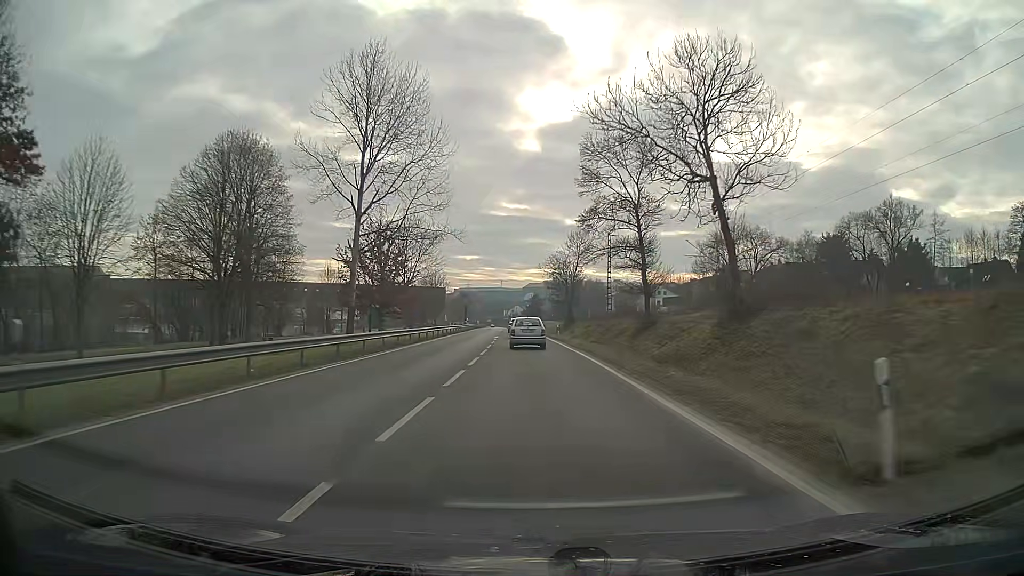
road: primary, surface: asphalt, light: Day
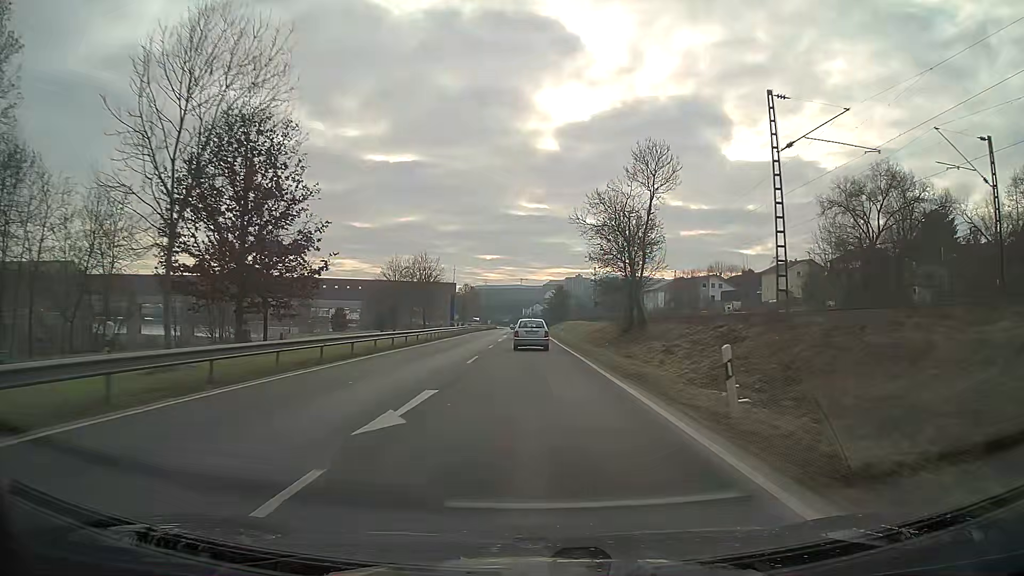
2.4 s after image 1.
(-0.7, +41.7) m; -2°
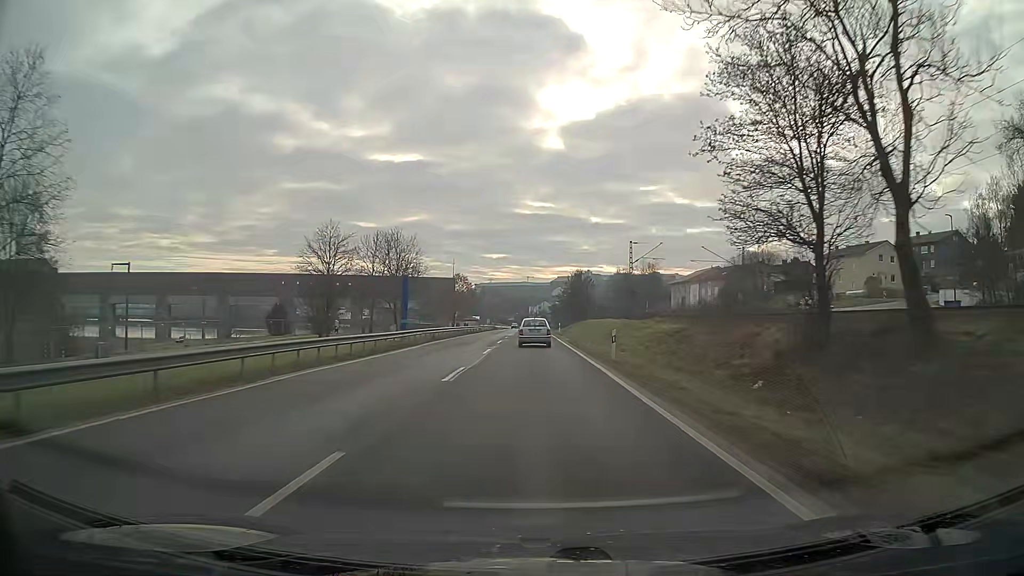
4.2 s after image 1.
(-0.2, +30.7) m; 0°
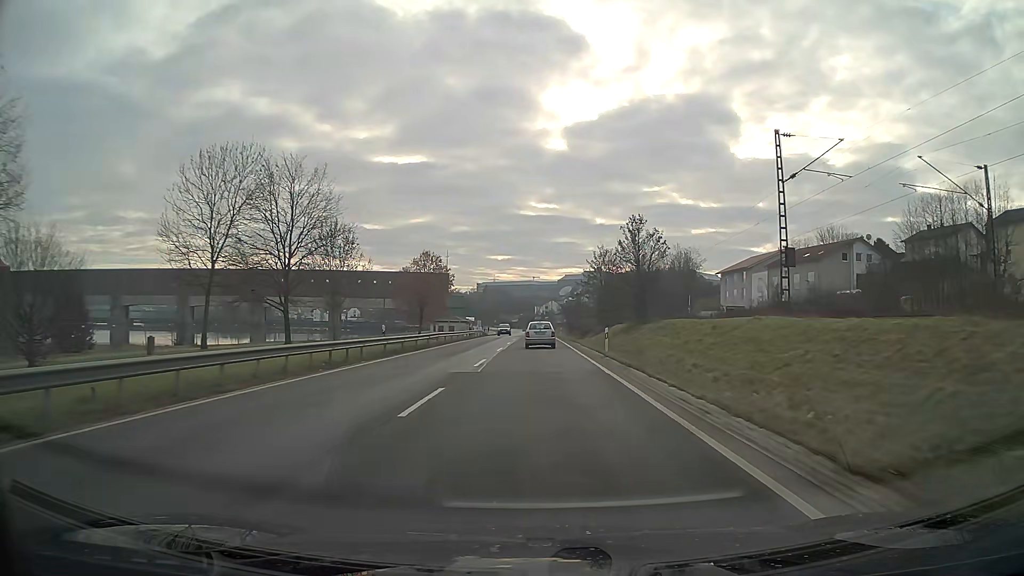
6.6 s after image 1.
(-0.1, +41.8) m; 0°
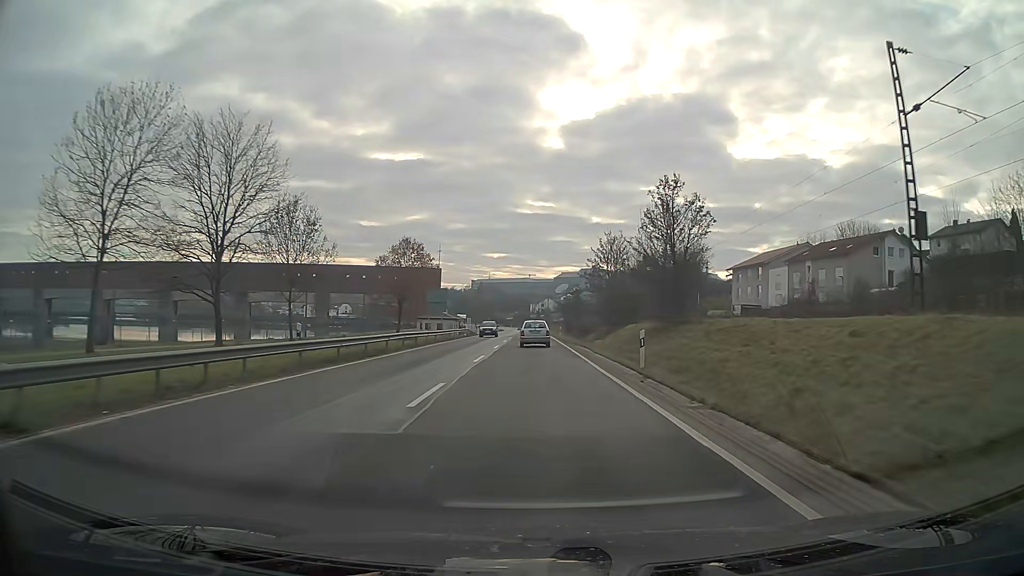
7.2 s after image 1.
(0.0, +10.7) m; 0°
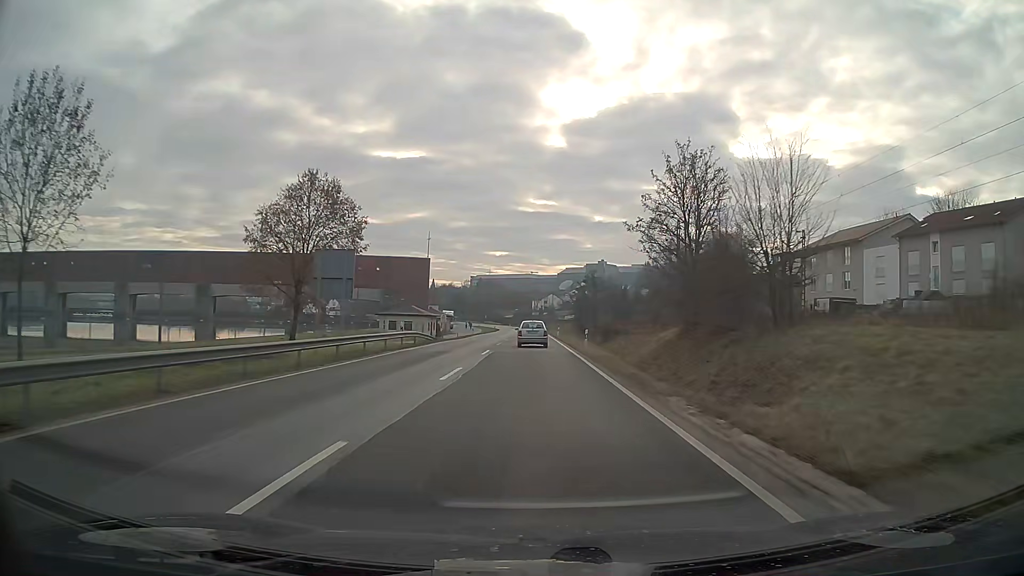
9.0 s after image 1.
(0.0, +32.0) m; 0°
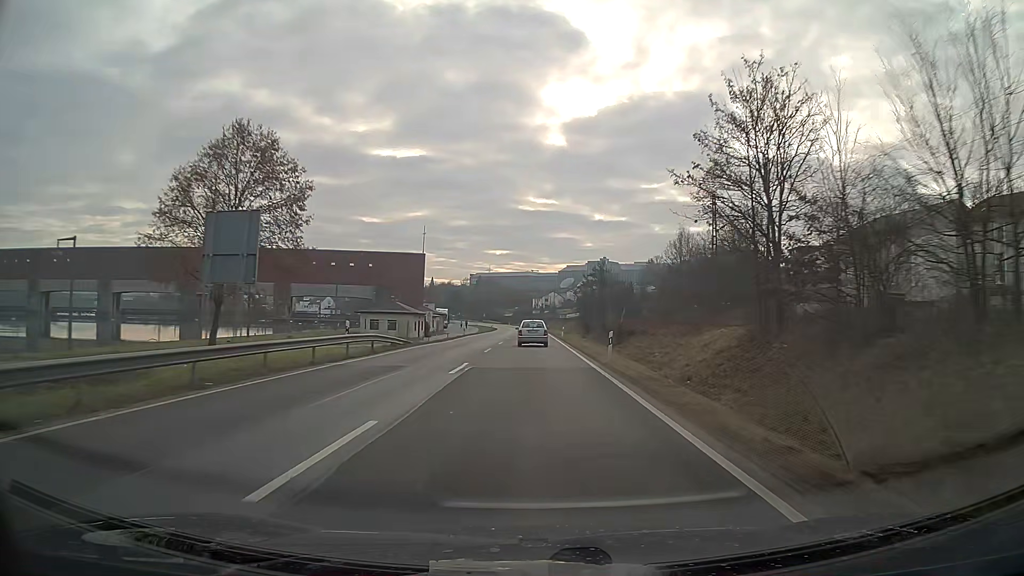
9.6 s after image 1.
(0.0, +10.7) m; 0°
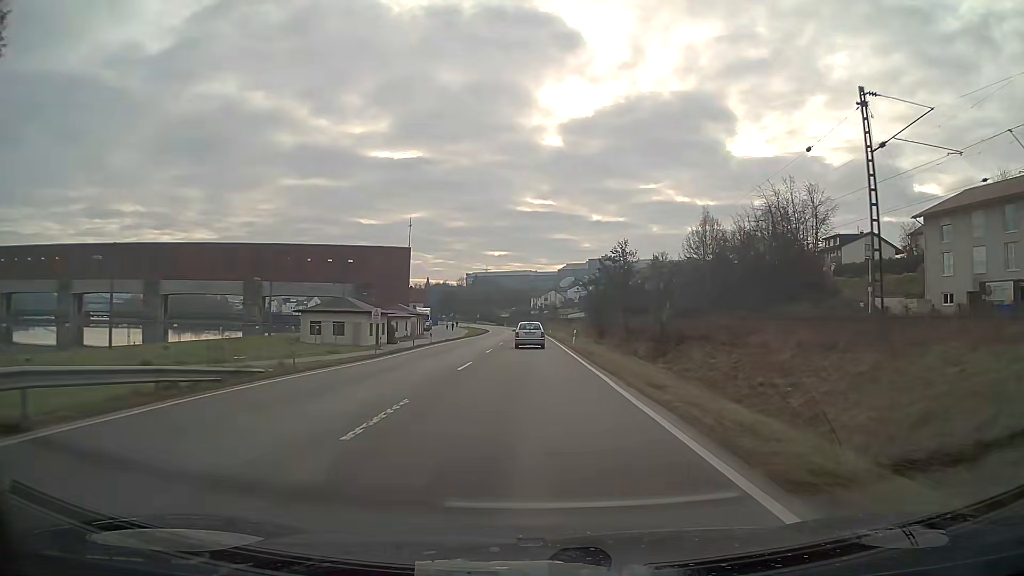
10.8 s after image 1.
(0.0, +21.5) m; 0°
